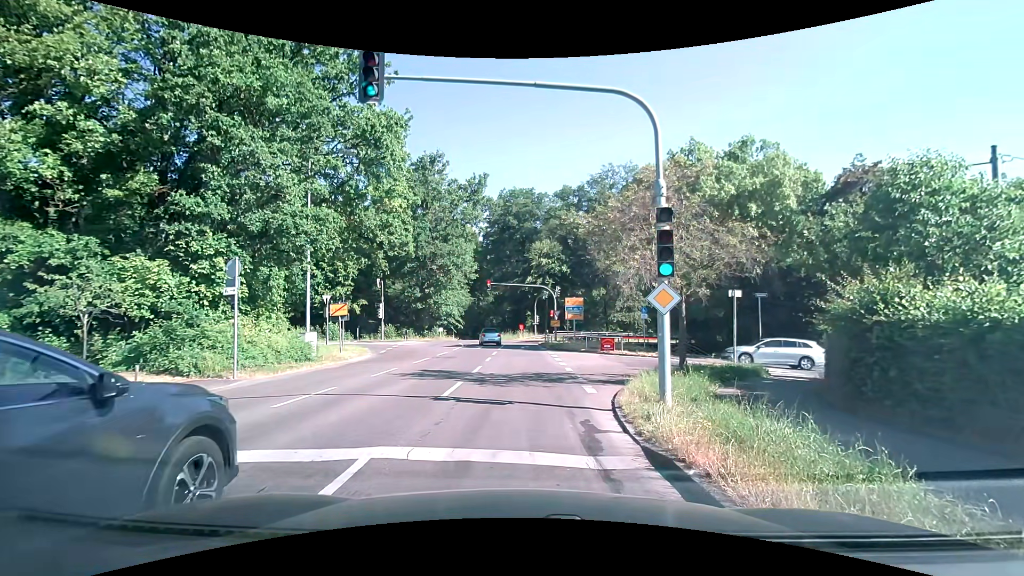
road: tertiary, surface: asphalt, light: Day
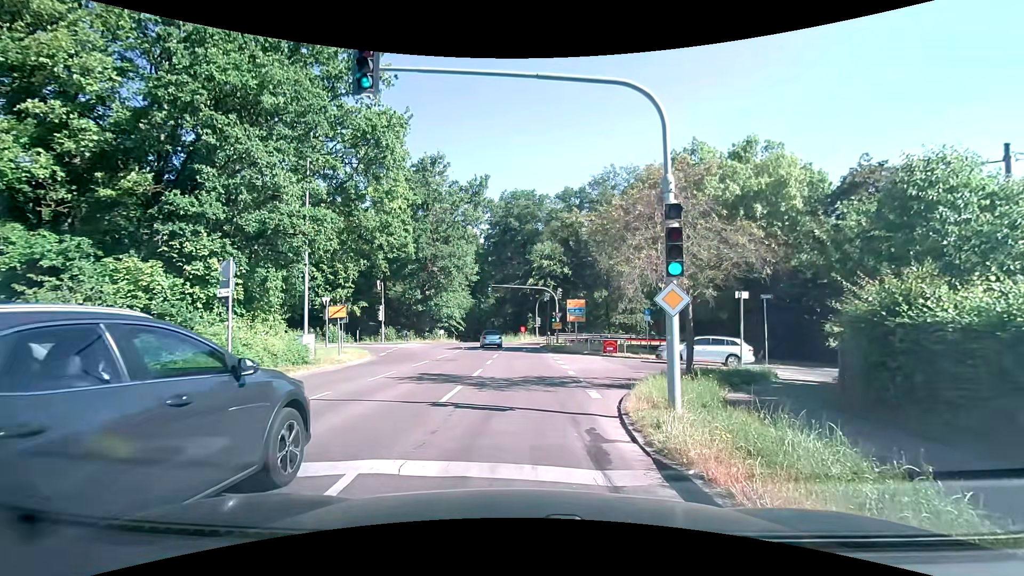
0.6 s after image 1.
(0.0, +0.5) m; 0°
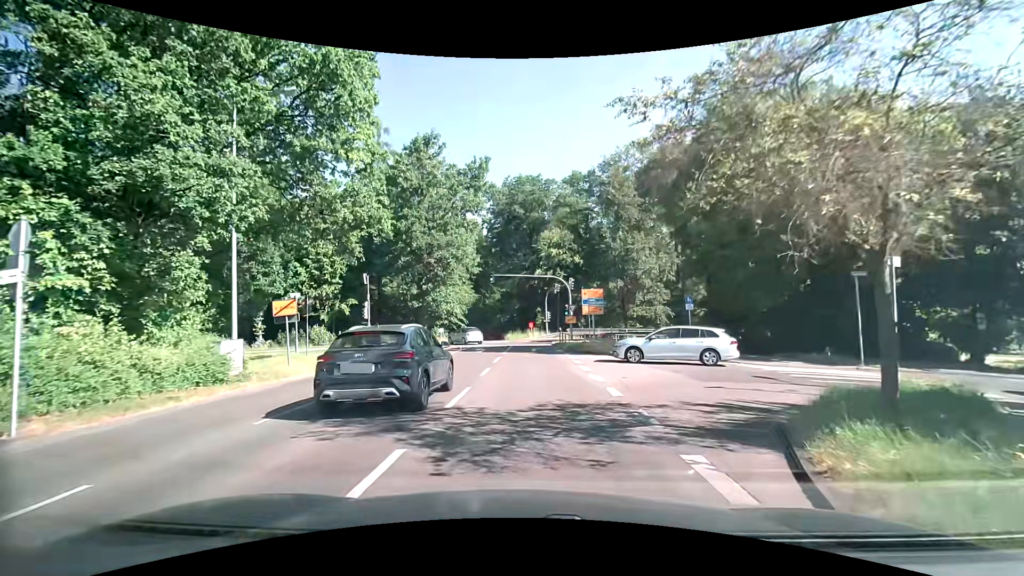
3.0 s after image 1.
(-0.1, +7.1) m; -1°
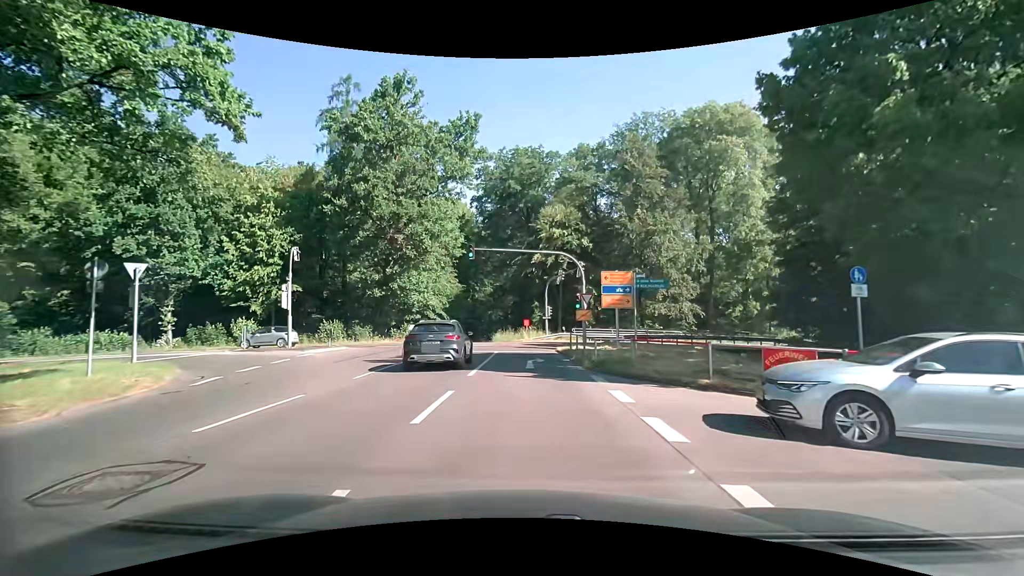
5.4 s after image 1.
(+0.1, +13.4) m; +1°
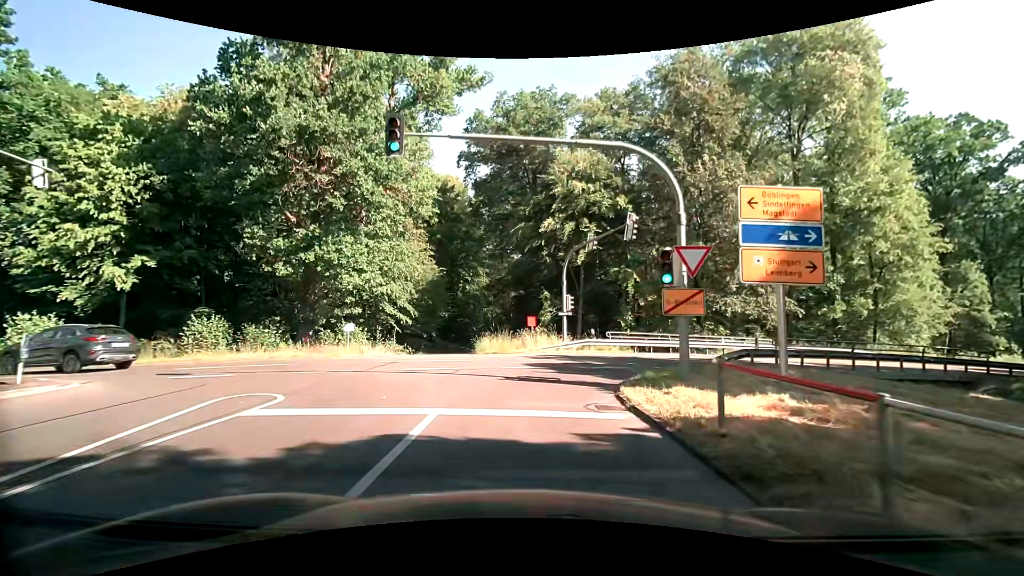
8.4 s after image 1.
(-0.1, +18.1) m; 0°
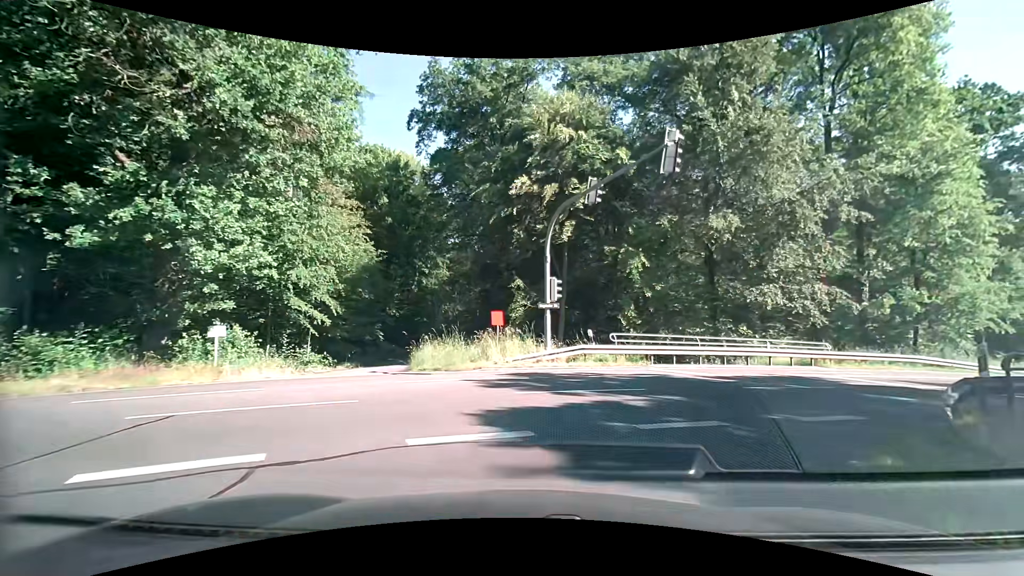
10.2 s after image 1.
(+0.1, +9.9) m; +4°
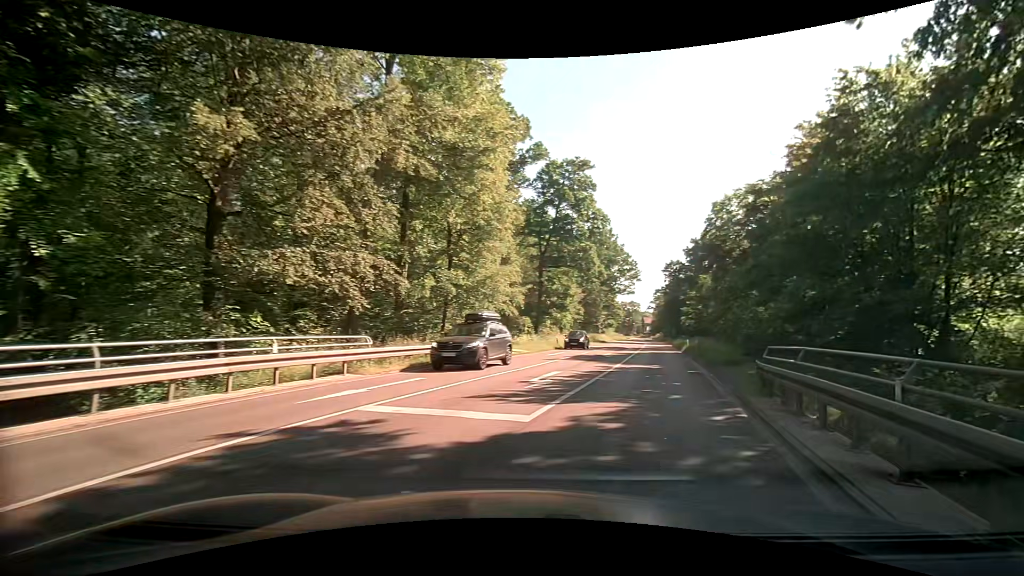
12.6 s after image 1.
(+4.1, +11.0) m; +48°
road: secondary
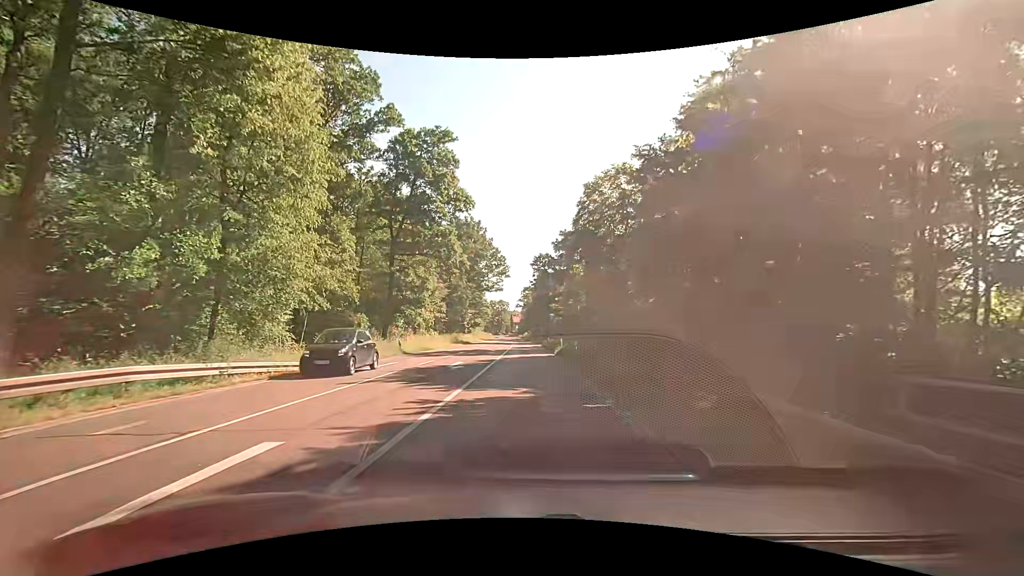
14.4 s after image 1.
(+2.2, +10.1) m; +15°
(0, +10) (0, +20) (0, +30) (0, +40) (0, +50) (0, +60) (0, +70) (0, +80) (-1, +90) (-1, +100) m
